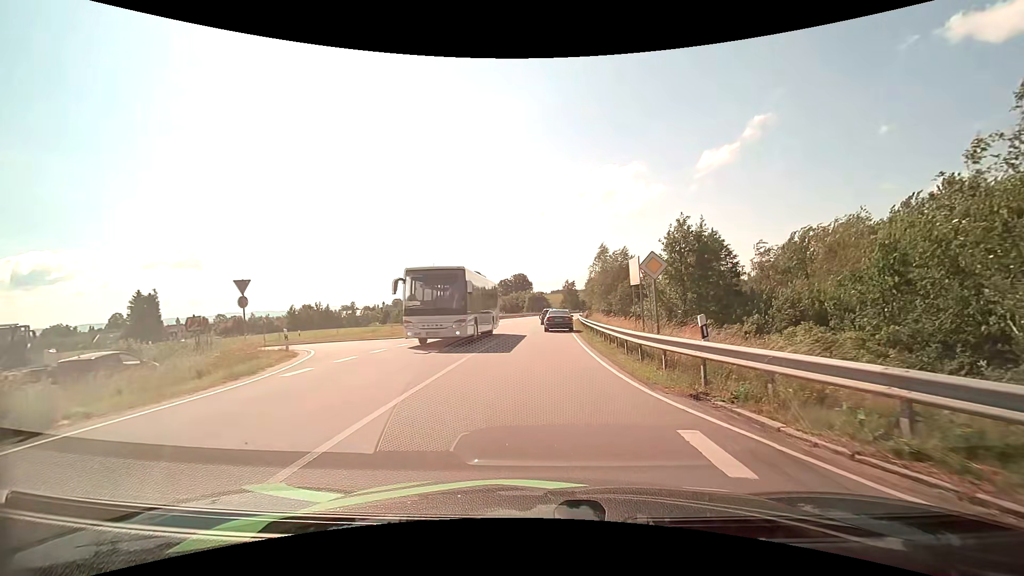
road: primary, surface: asphalt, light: Day
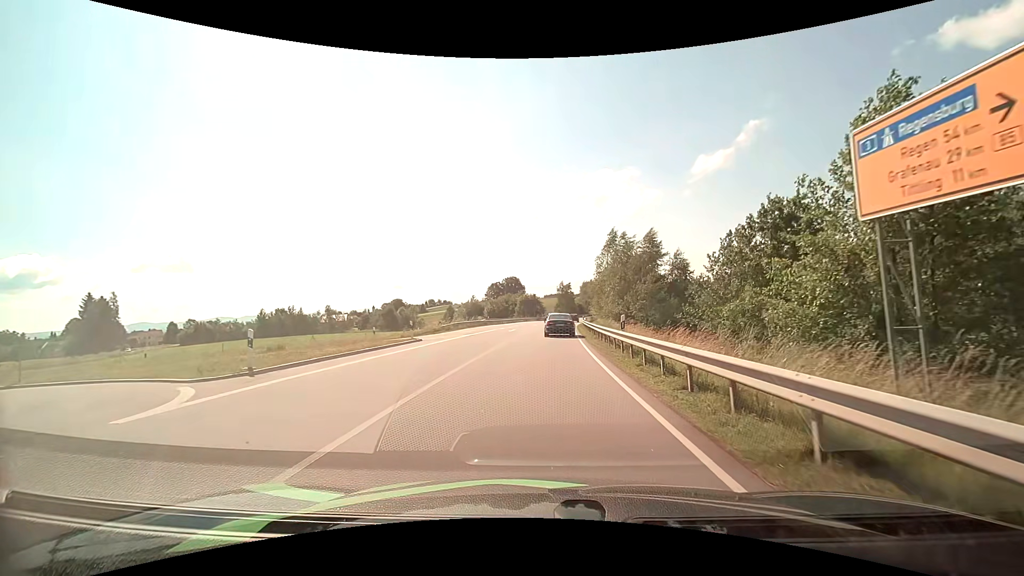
(+0.1, +16.5) m; +1°
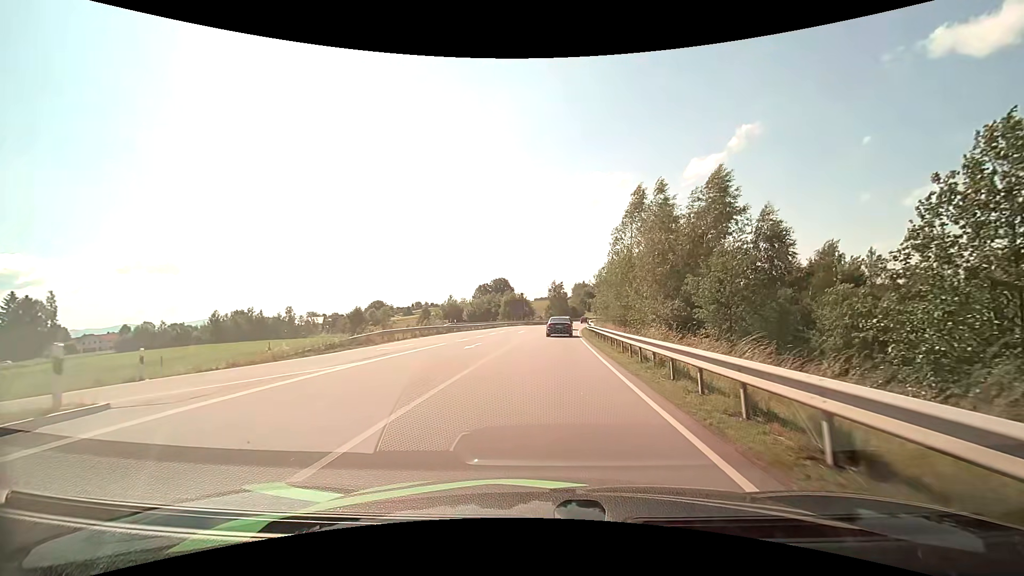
(+0.3, +20.5) m; +1°
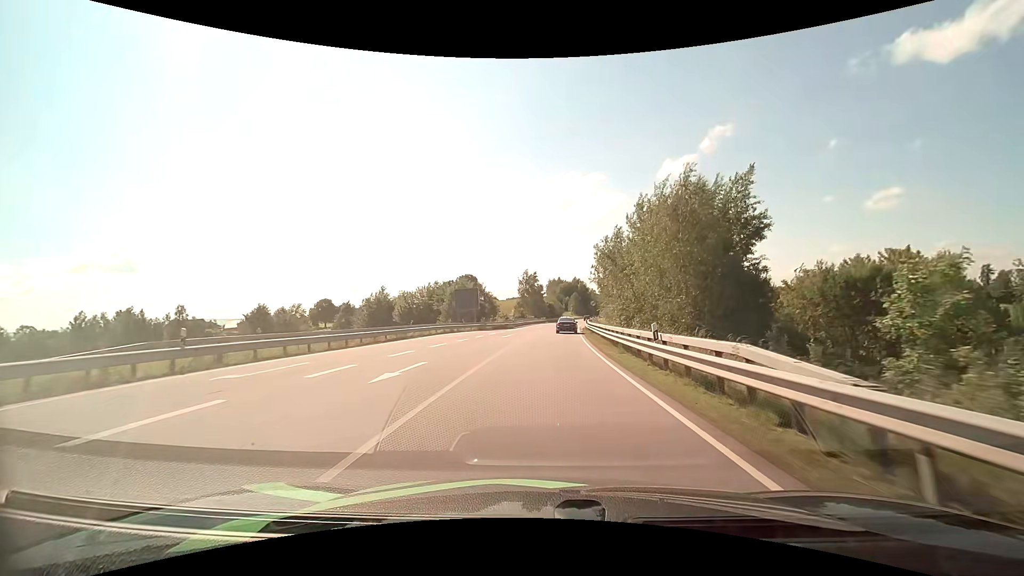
(+0.9, +36.9) m; +3°
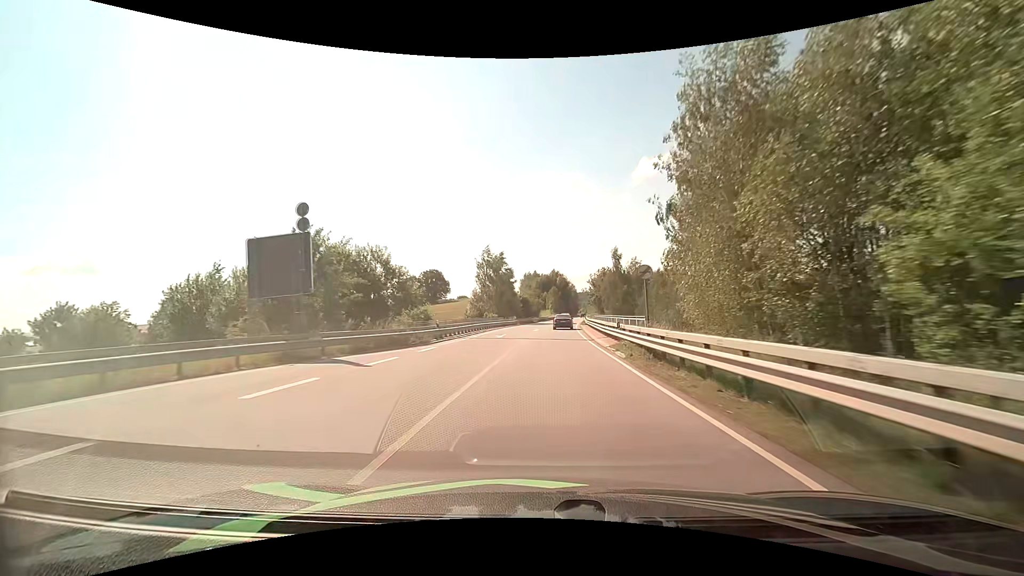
(+1.1, +39.3) m; +3°
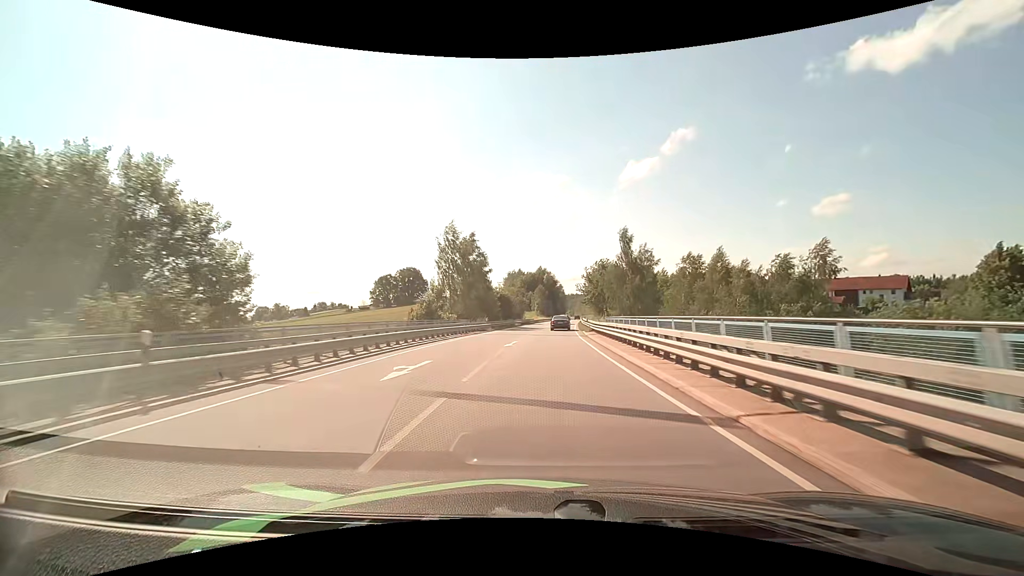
(+0.3, +22.1) m; +1°
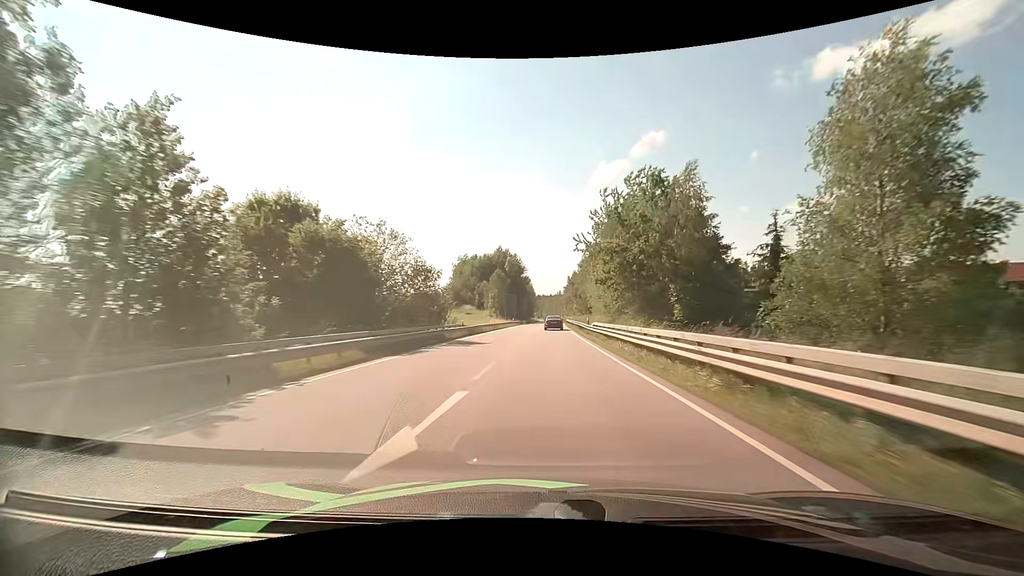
(+2.3, +60.4) m; +4°
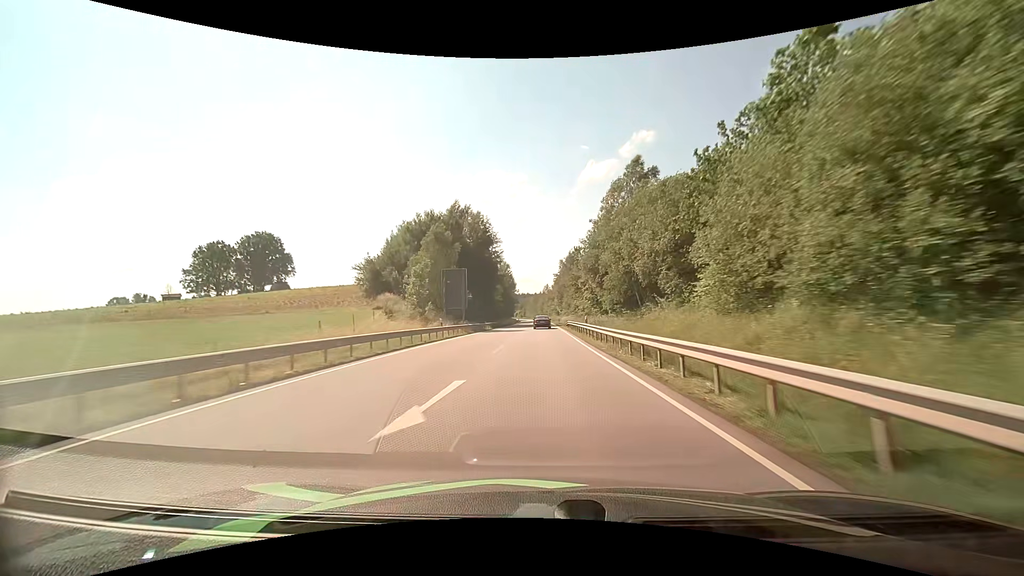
(+0.8, +53.1) m; +2°
(0, +10) (0, +20) (0, +30) (0, +40) (0, +50) (0, +60) (0, +70) (0, +80) (0, +90) (0, +100) m
